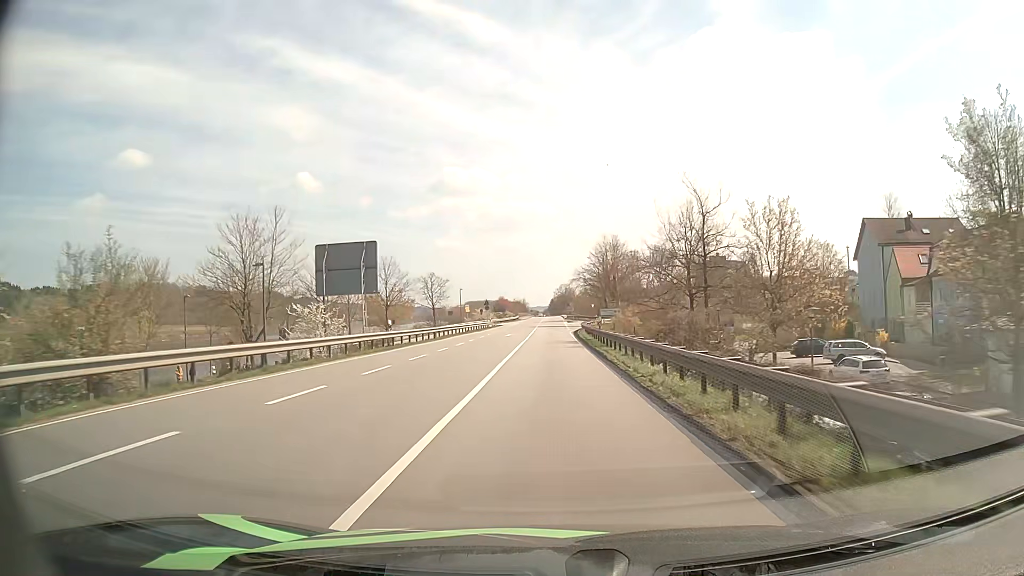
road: primary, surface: asphalt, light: Day
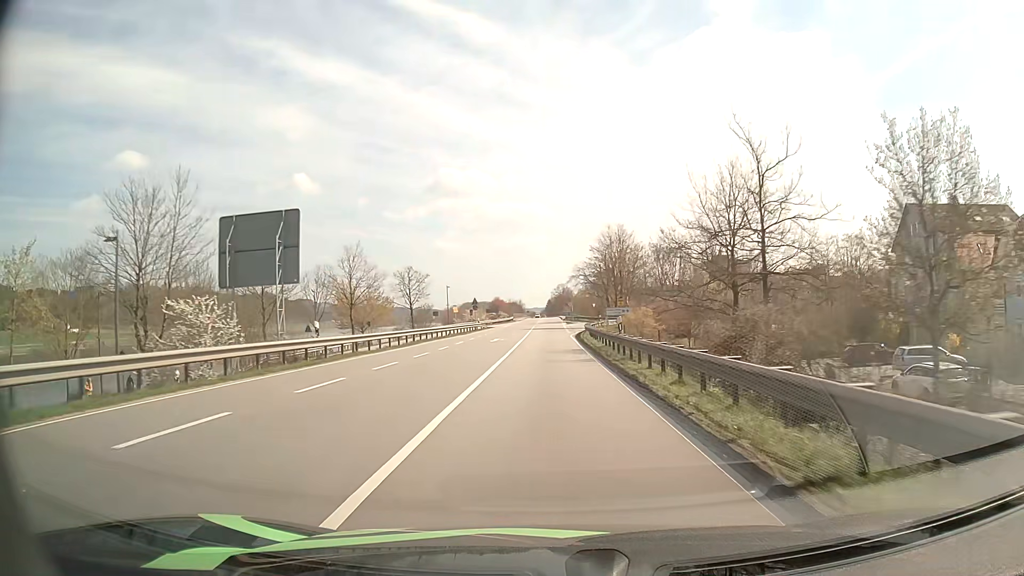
(0.0, +10.2) m; 0°
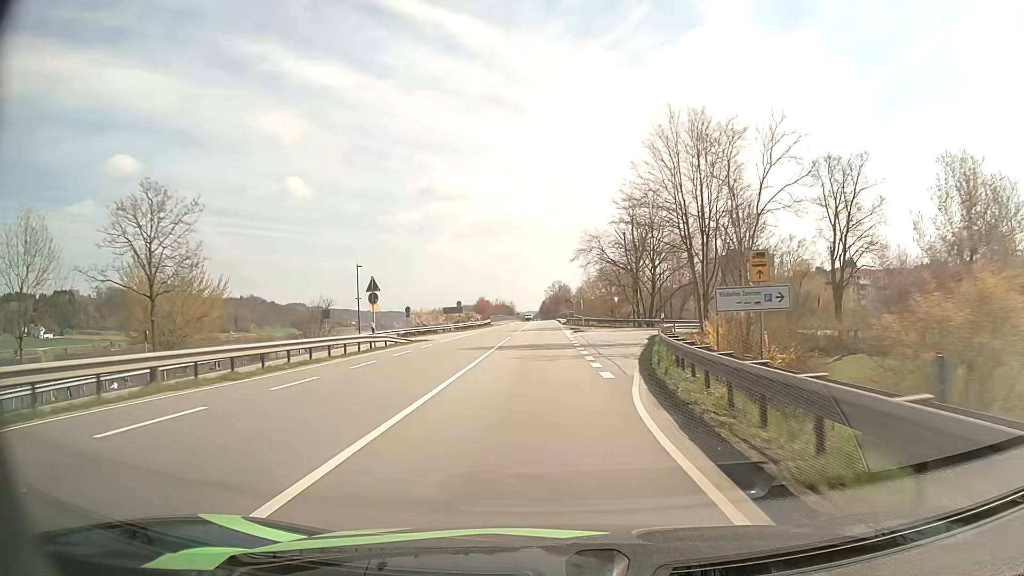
(+0.3, +41.4) m; +1°
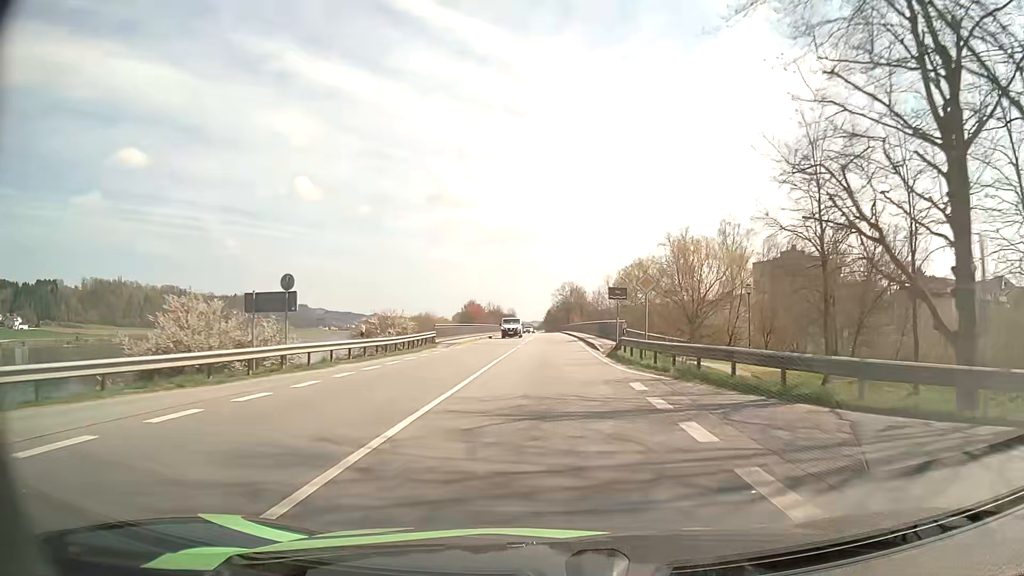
(-0.6, +51.7) m; -1°
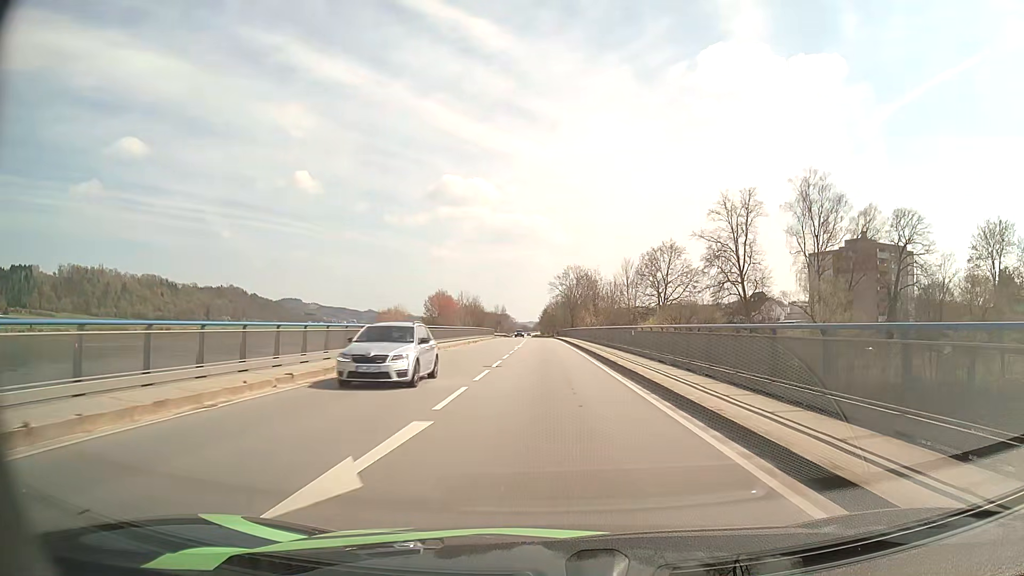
(+0.1, +51.5) m; 0°
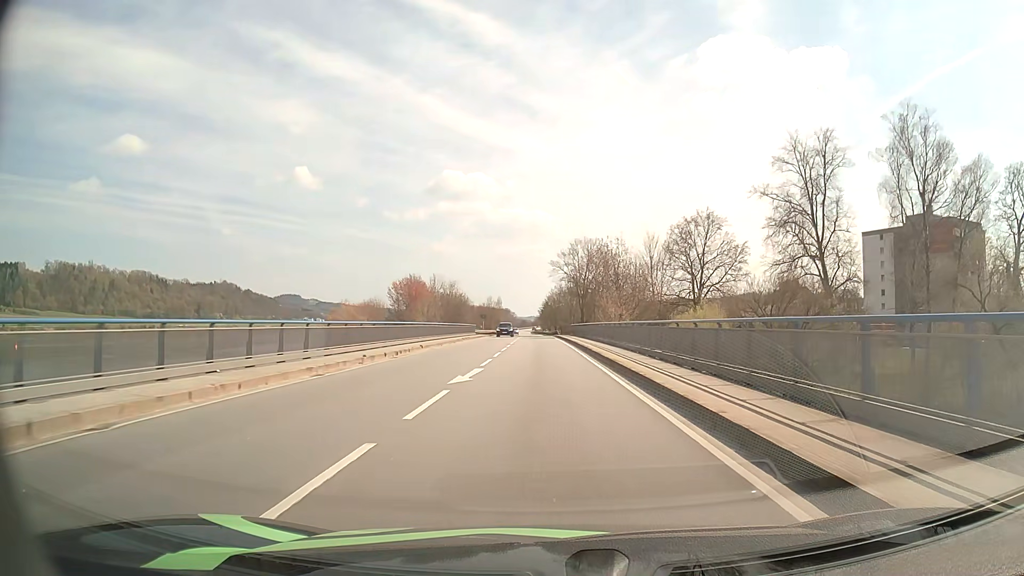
(+0.1, +31.6) m; 0°
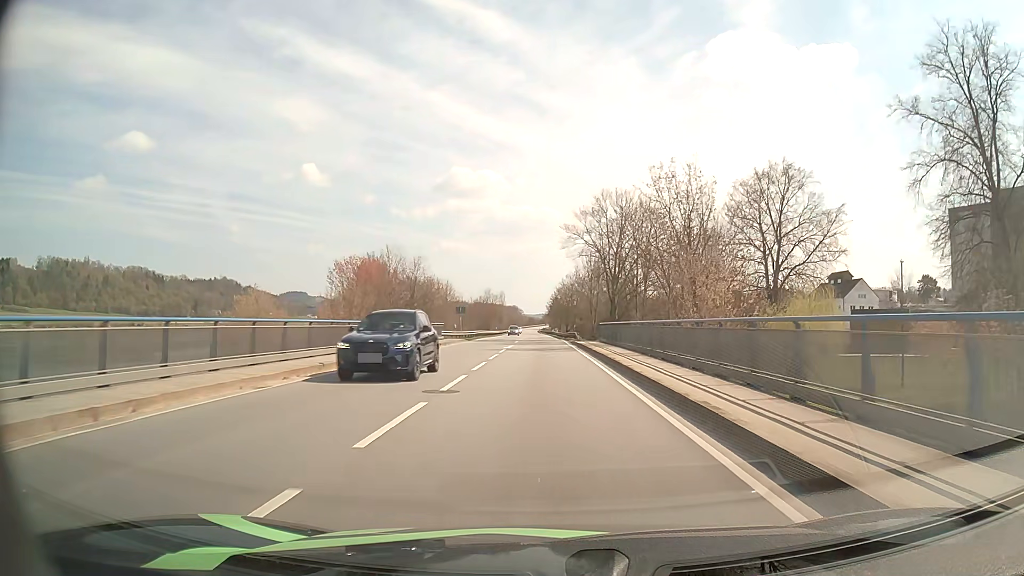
(-0.2, +32.4) m; -1°
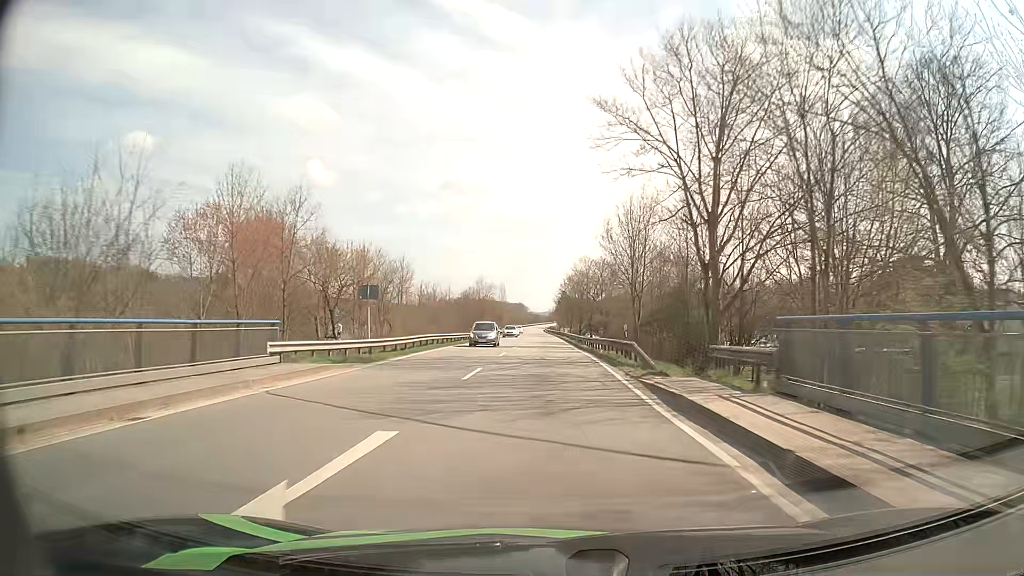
(-0.2, +33.7) m; 0°
(0, +10) (0, +20) (0, +30) (0, +40) (0, +50) (0, +60) (-1, +70) (-1, +80) (-1, +90) (-1, +100) m
